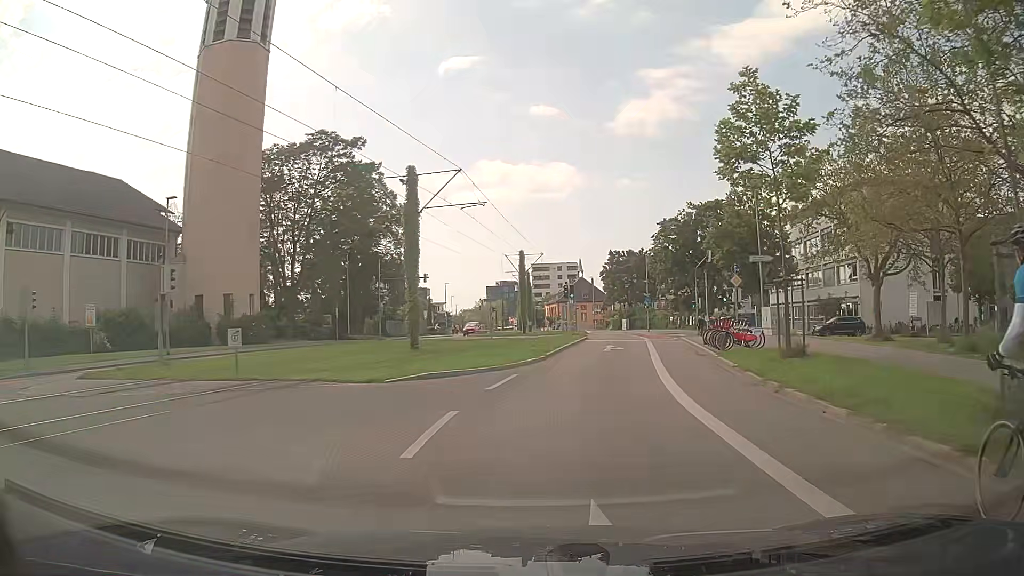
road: secondary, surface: asphalt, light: Day
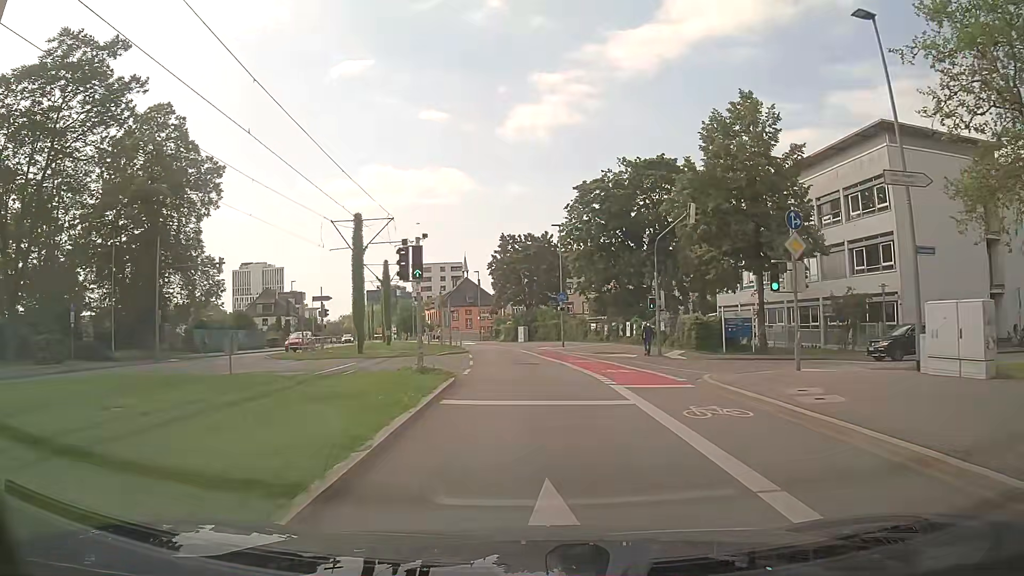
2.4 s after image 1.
(+2.3, +24.2) m; +10°
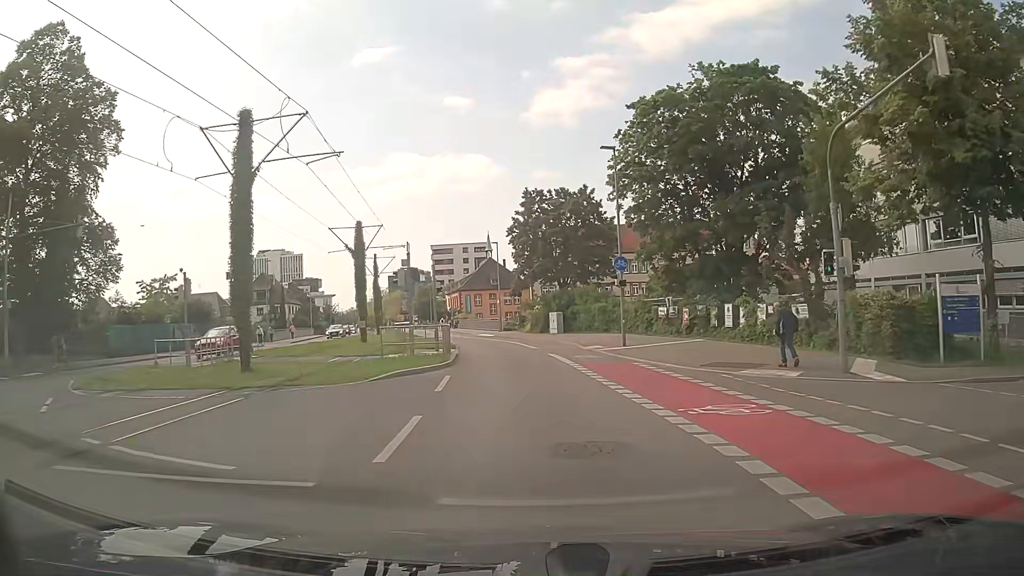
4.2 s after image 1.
(-0.3, +17.6) m; -3°
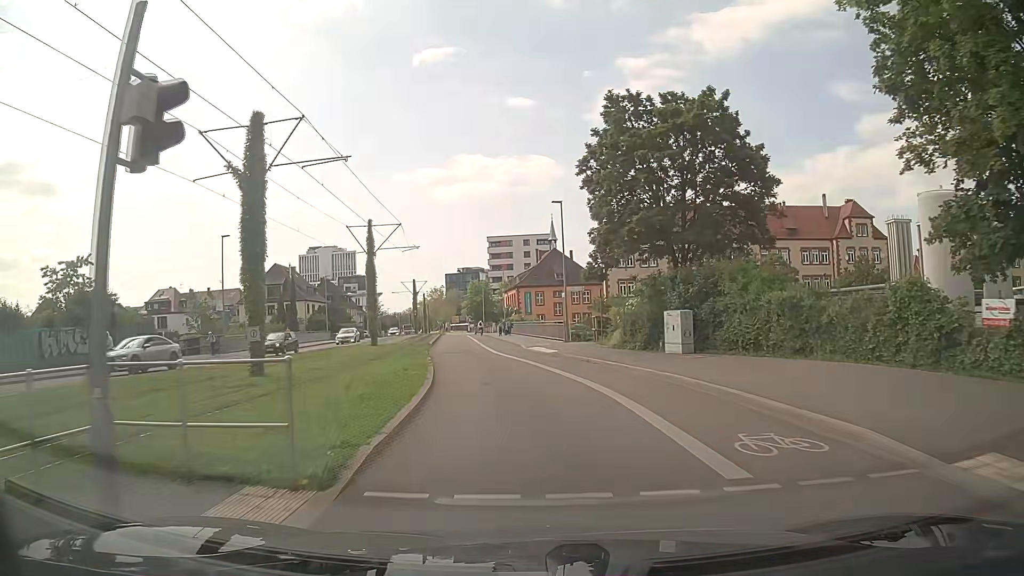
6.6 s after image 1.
(-0.8, +23.1) m; -6°
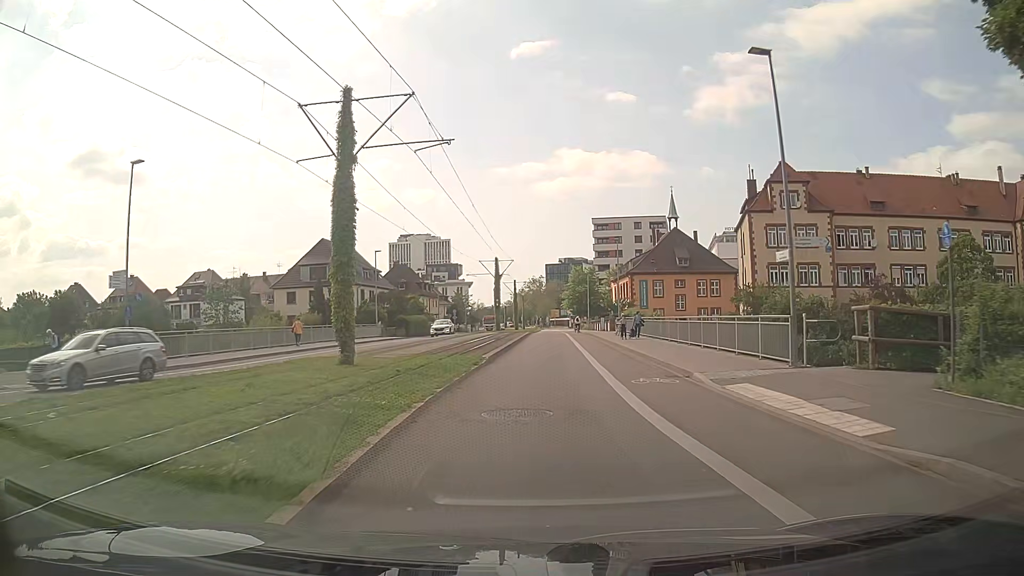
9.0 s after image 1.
(-1.6, +22.9) m; -8°
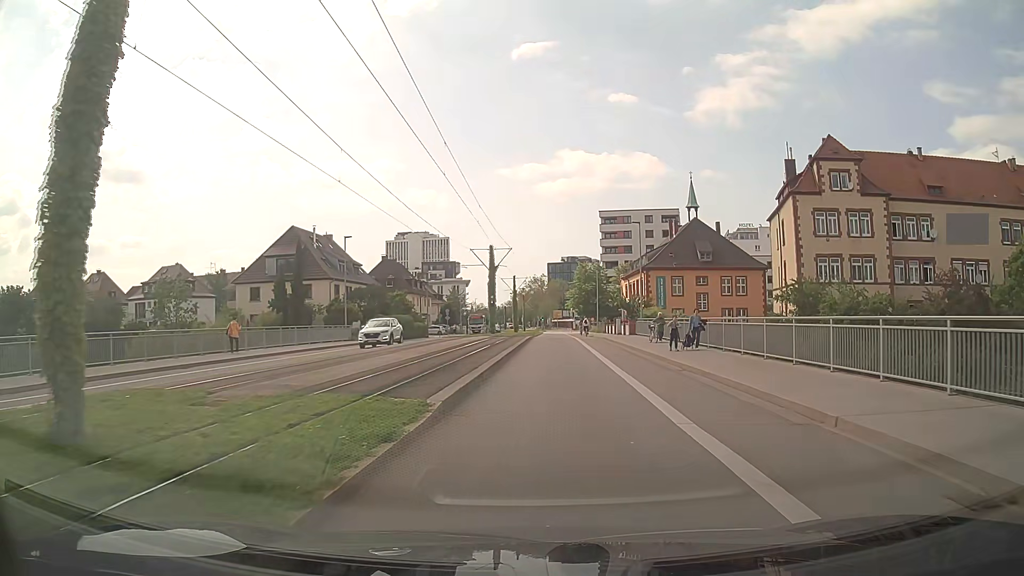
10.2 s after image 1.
(-0.1, +11.6) m; 0°
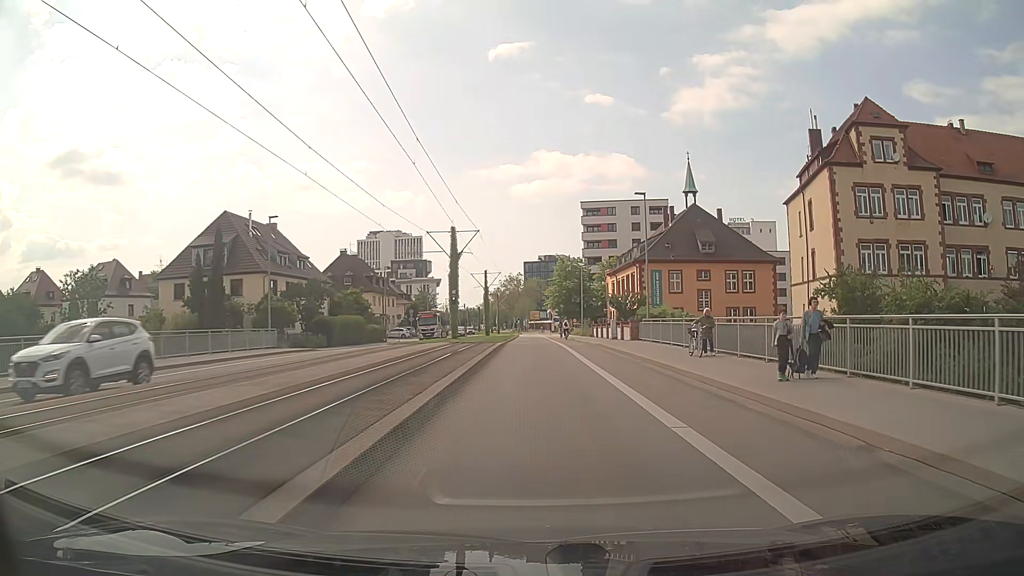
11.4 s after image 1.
(+0.2, +11.8) m; +1°
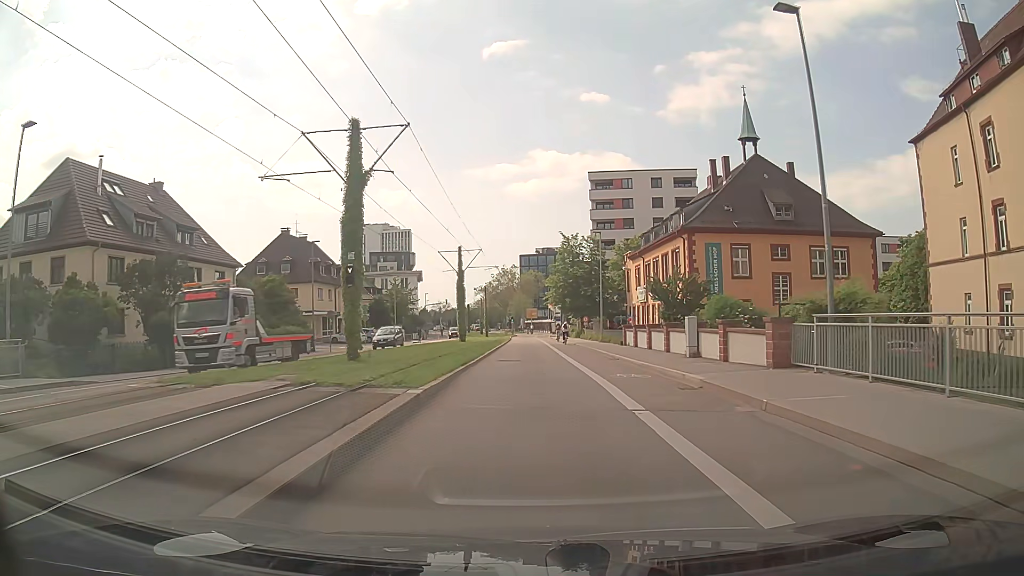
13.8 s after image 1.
(+0.4, +24.0) m; +1°
(0, +10) (0, +20) (0, +30) (0, +40) (0, +50) (-1, +60) (-1, +70) (-1, +80) (-1, +90) (-1, +100) m
